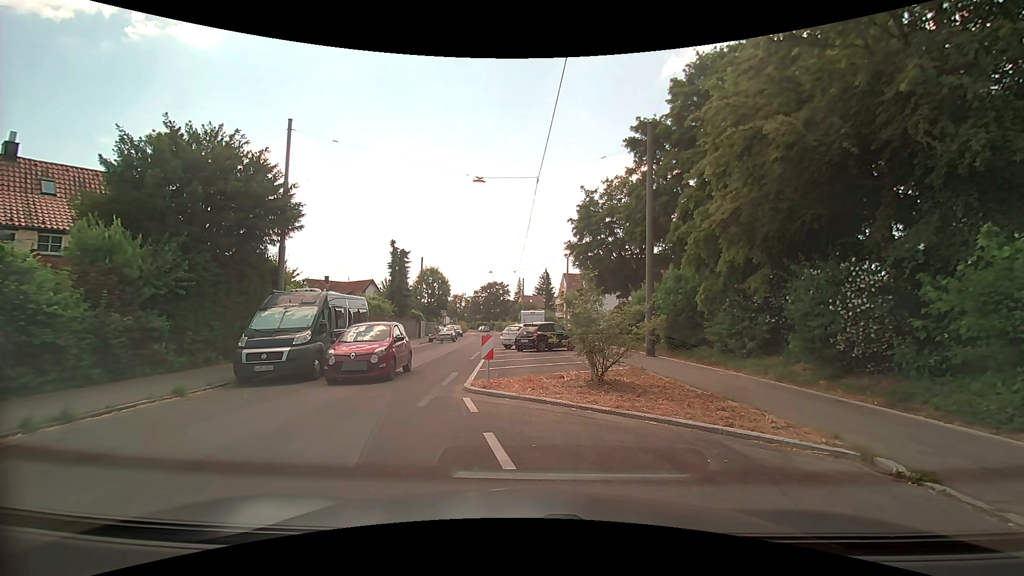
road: residential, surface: asphalt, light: Day
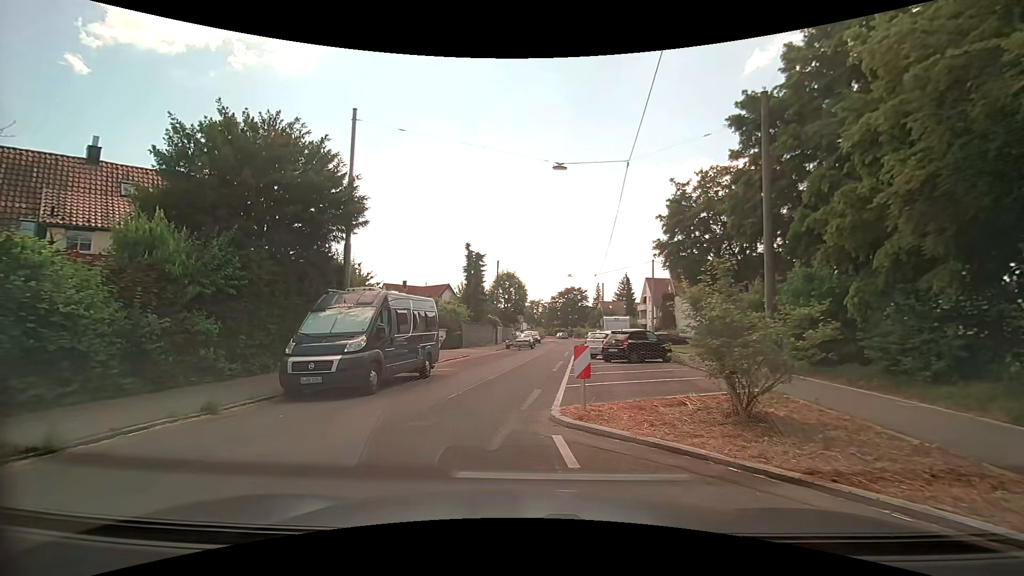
(-0.1, +2.8) m; -8°
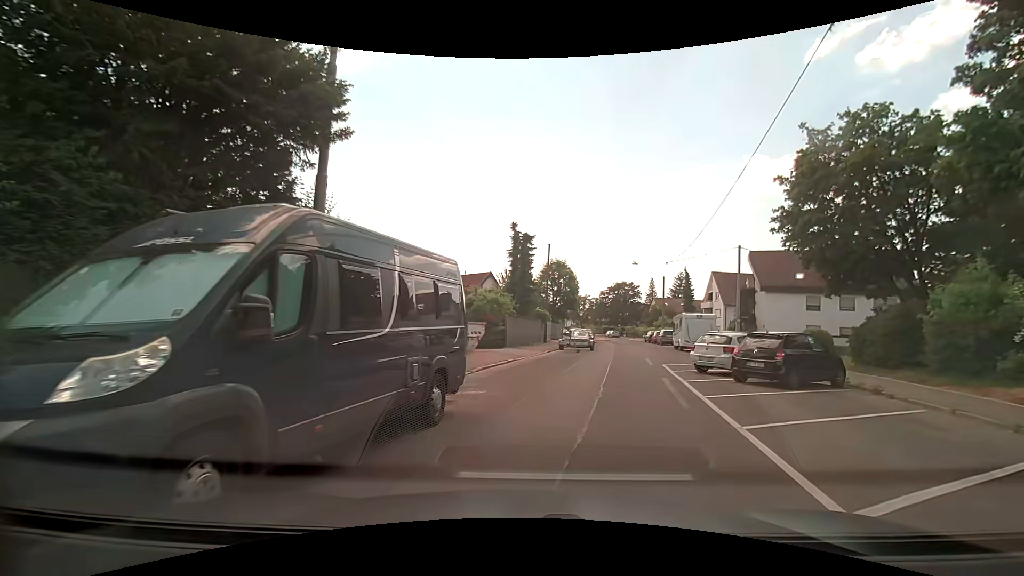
(-1.0, +8.5) m; -6°
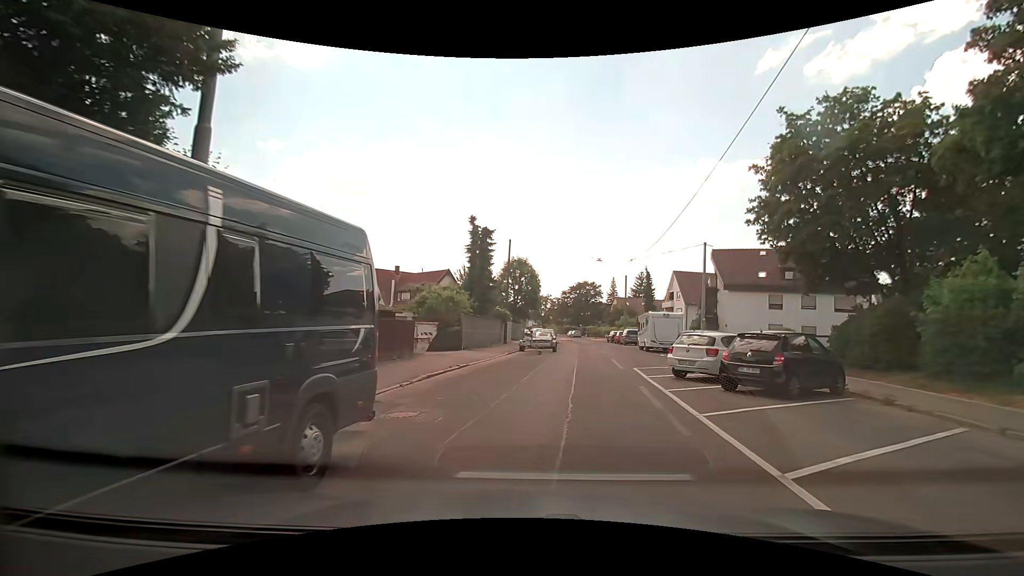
(+0.2, +2.7) m; +5°
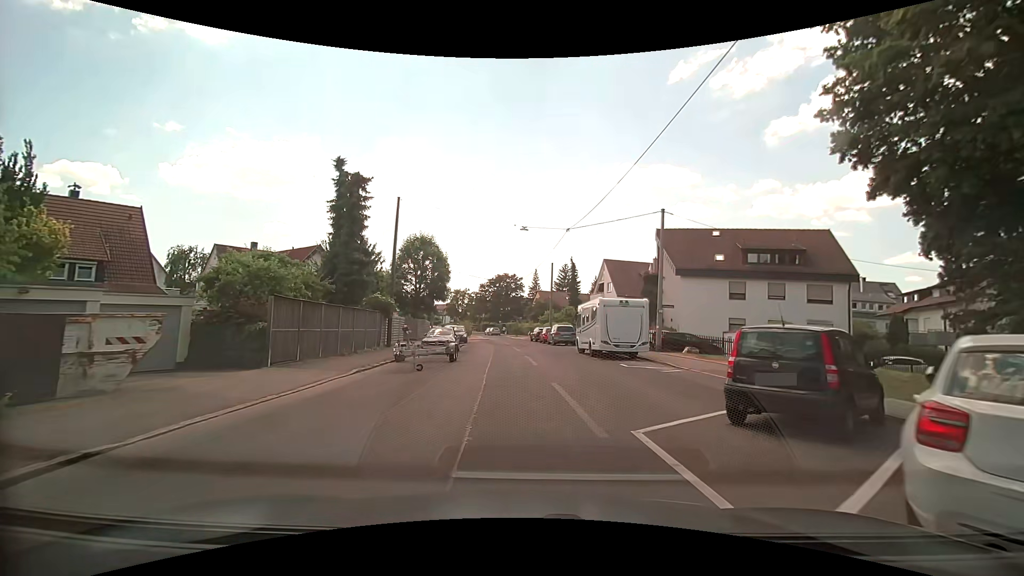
(+1.5, +13.0) m; +9°
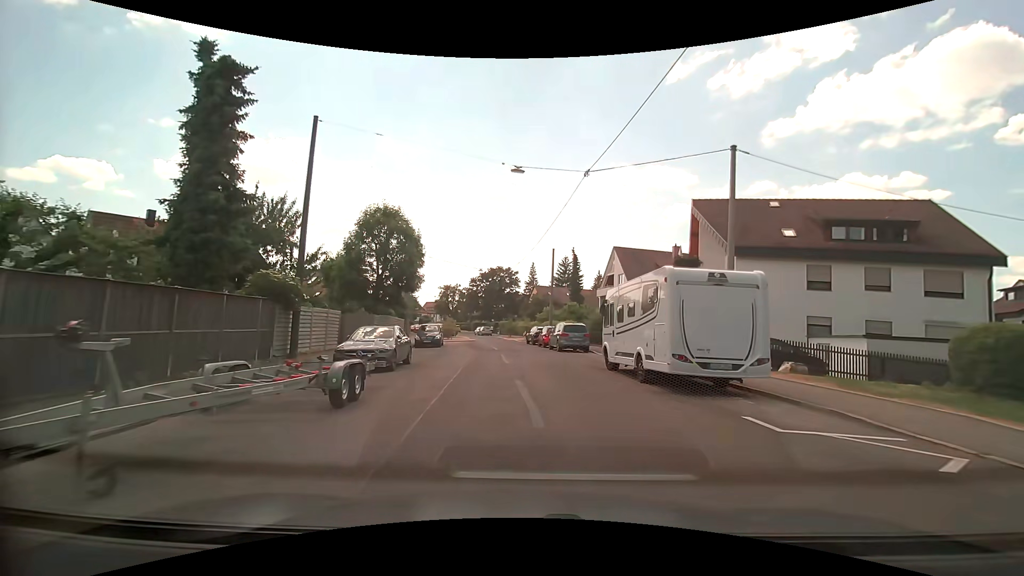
(+0.2, +11.8) m; +1°
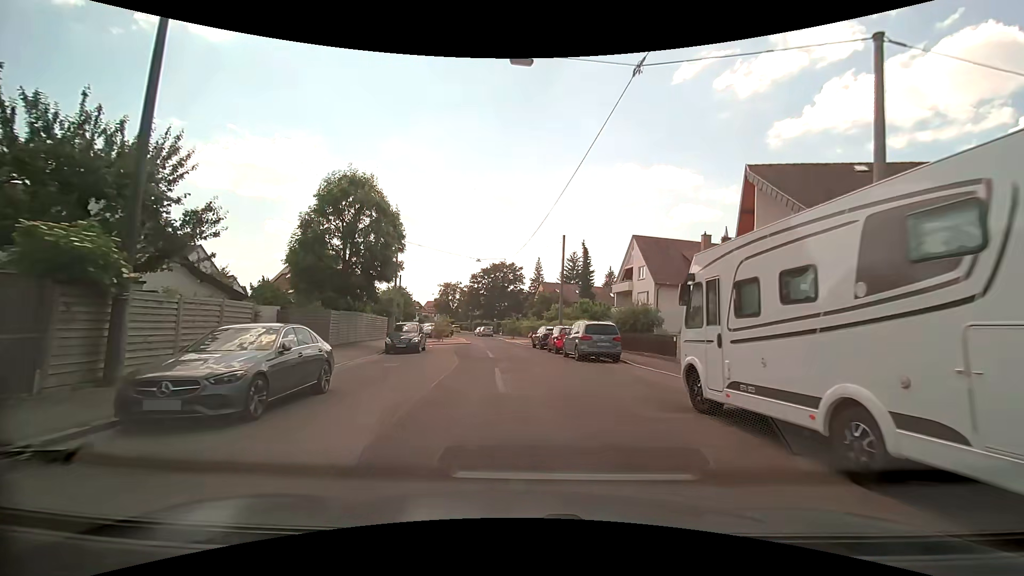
(0.0, +8.3) m; 0°
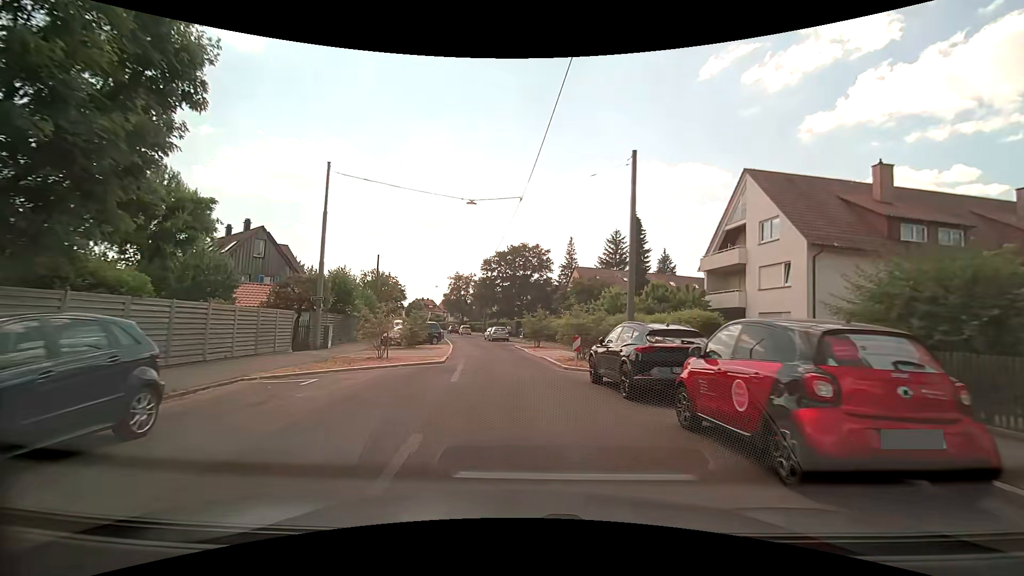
(-0.5, +22.7) m; -3°
(0, +10) (-1, +20) (-2, +30) (-3, +40) (-5, +50) (-7, +60) (-9, +69) (-12, +79) (-15, +88) (-18, +98) m
